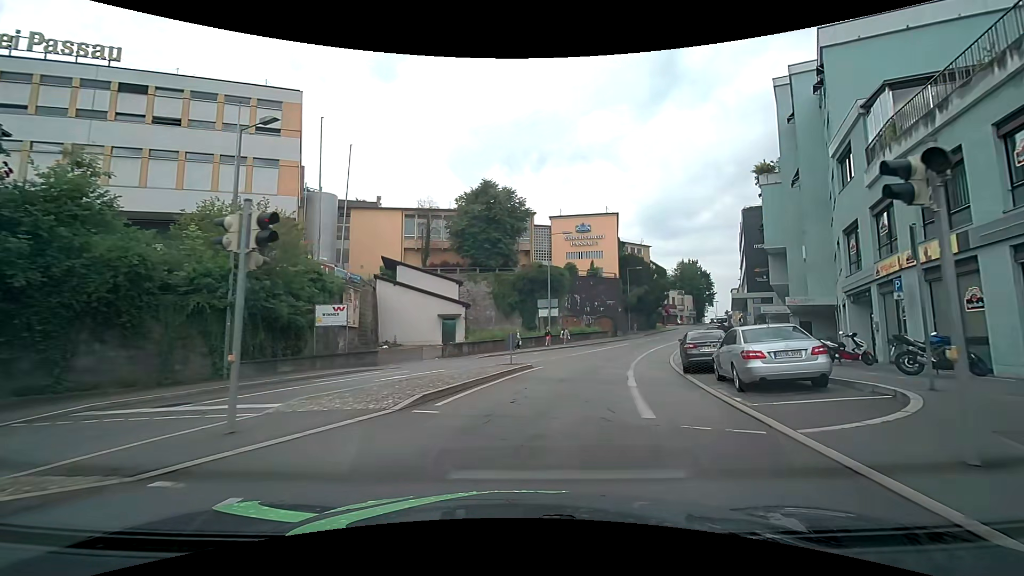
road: tertiary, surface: asphalt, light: Day
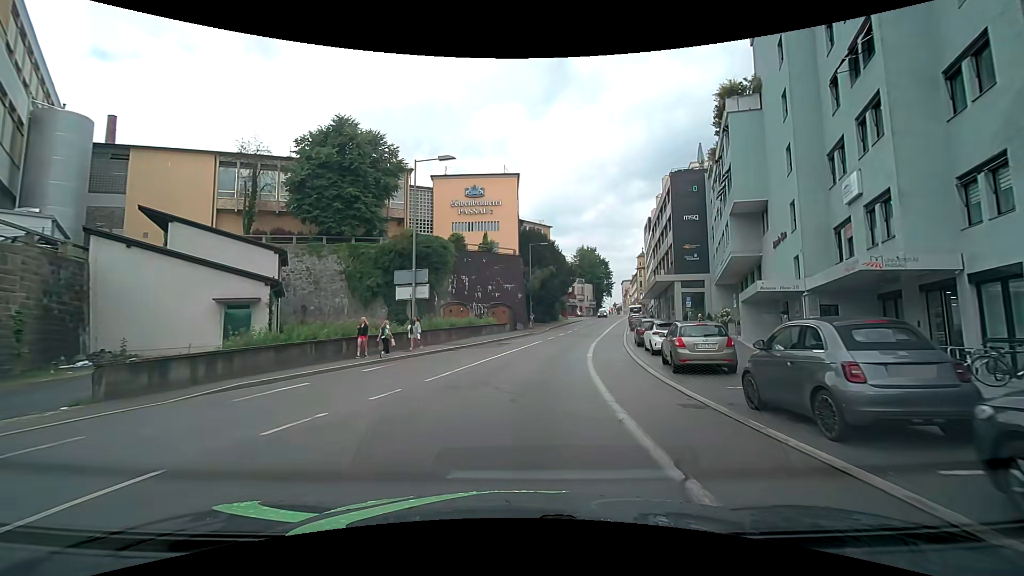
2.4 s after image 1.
(+2.3, +18.3) m; +12°
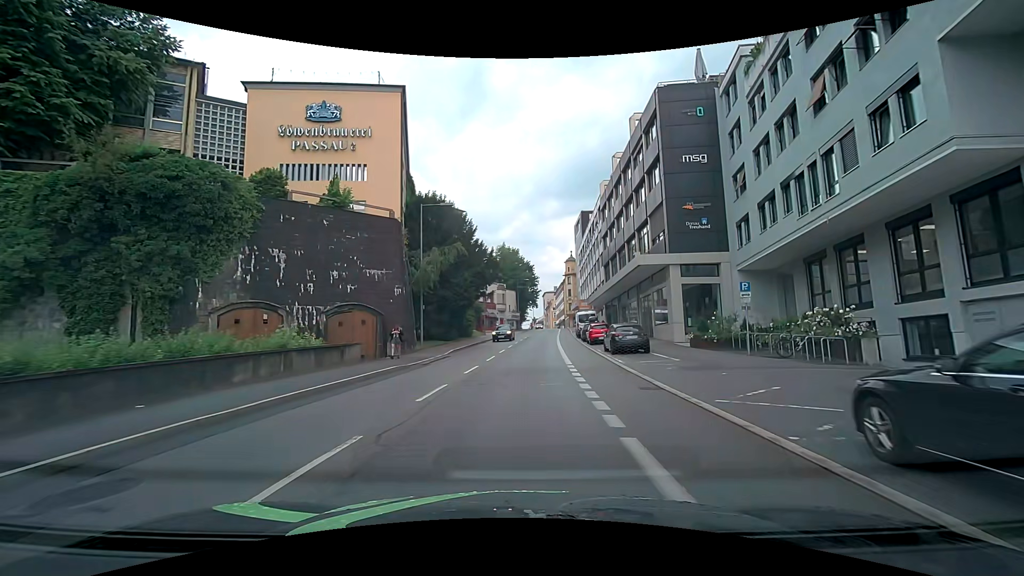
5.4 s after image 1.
(+2.2, +25.5) m; +9°
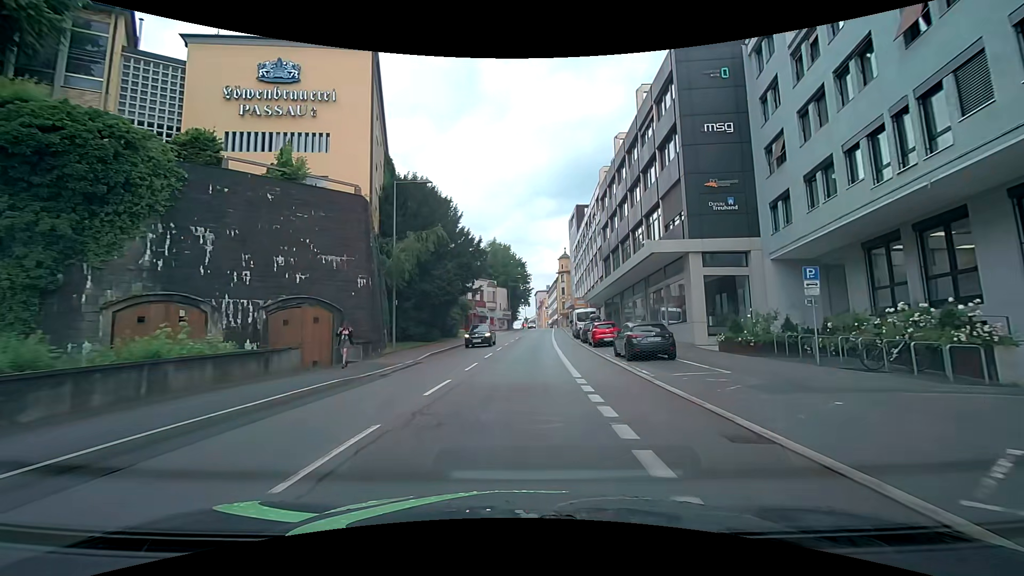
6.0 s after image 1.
(+0.1, +5.3) m; +1°
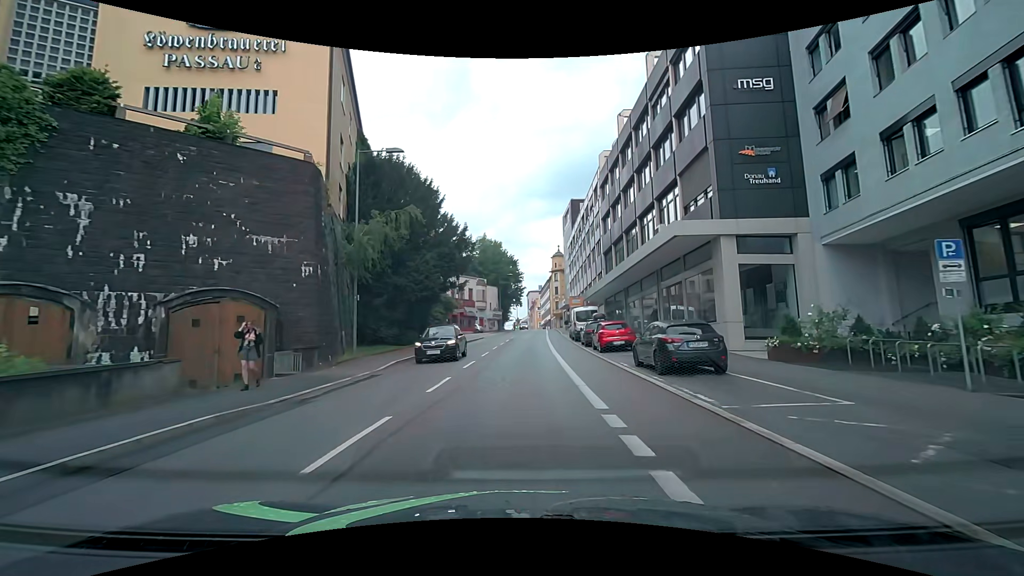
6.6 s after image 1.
(+0.1, +5.4) m; +1°
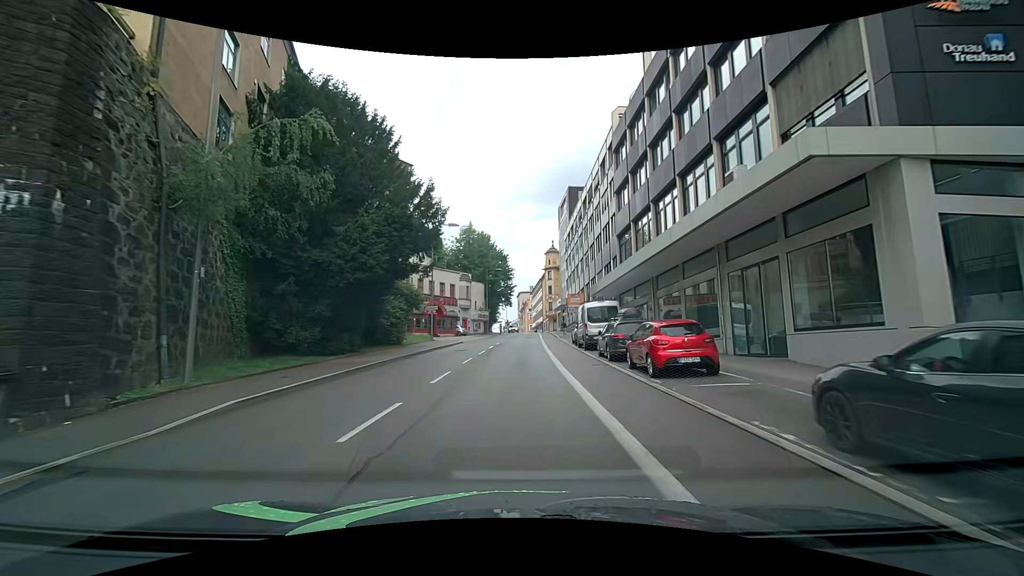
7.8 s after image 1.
(+0.2, +10.9) m; +2°
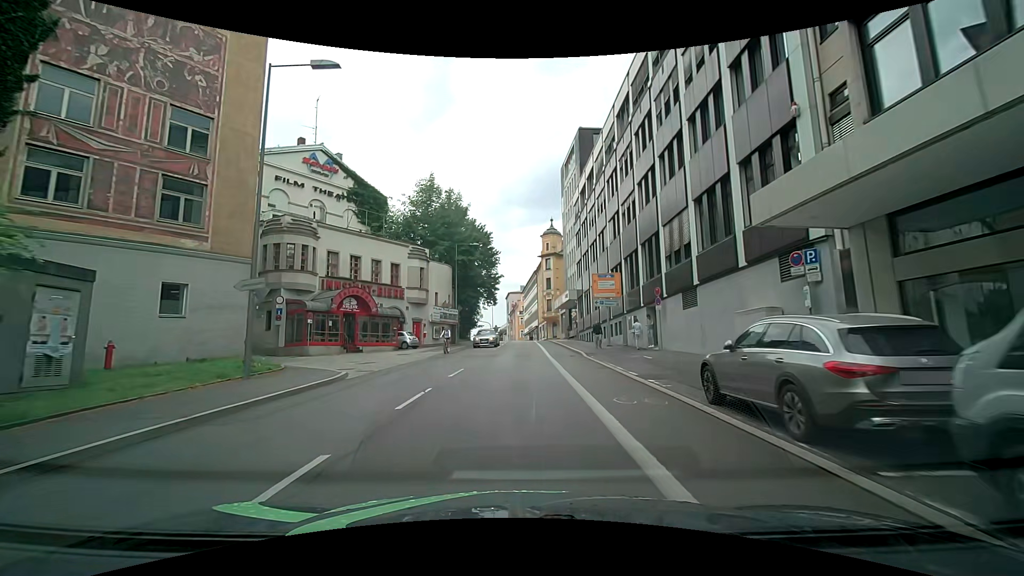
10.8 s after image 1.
(-0.3, +27.5) m; -1°
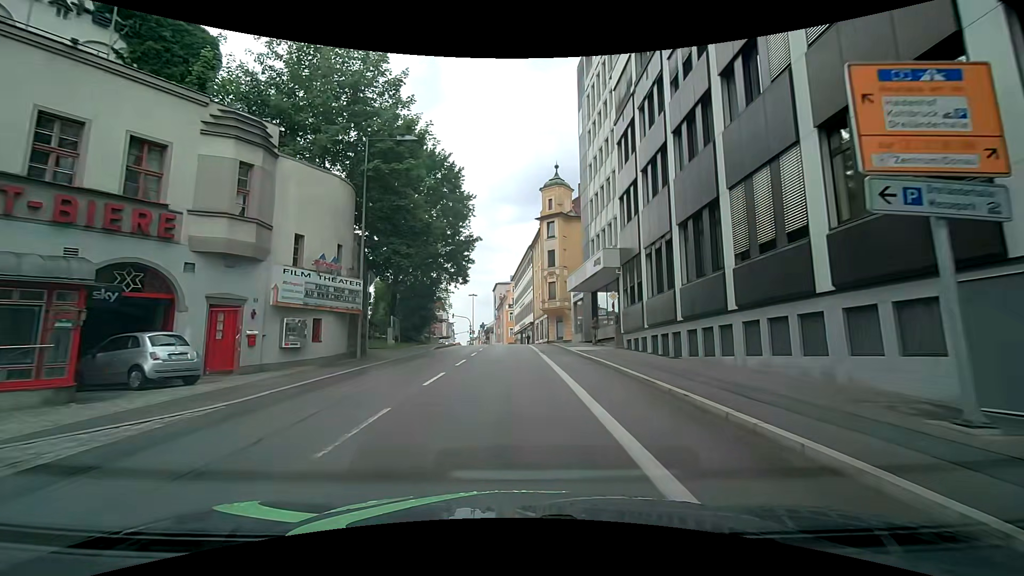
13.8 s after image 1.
(+0.8, +27.4) m; +4°
(0, +10) (-1, +20) (-1, +30) (-2, +40) (-3, +50) (-4, +60) (-7, +70) (-10, +79) (-15, +87) (-21, +95) m
